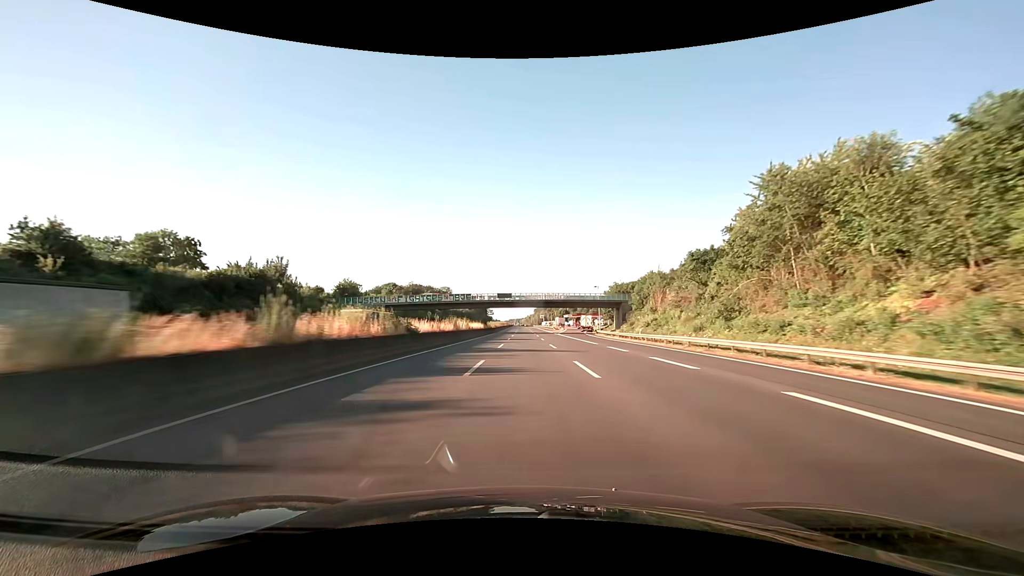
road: motorway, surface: asphalt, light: Day
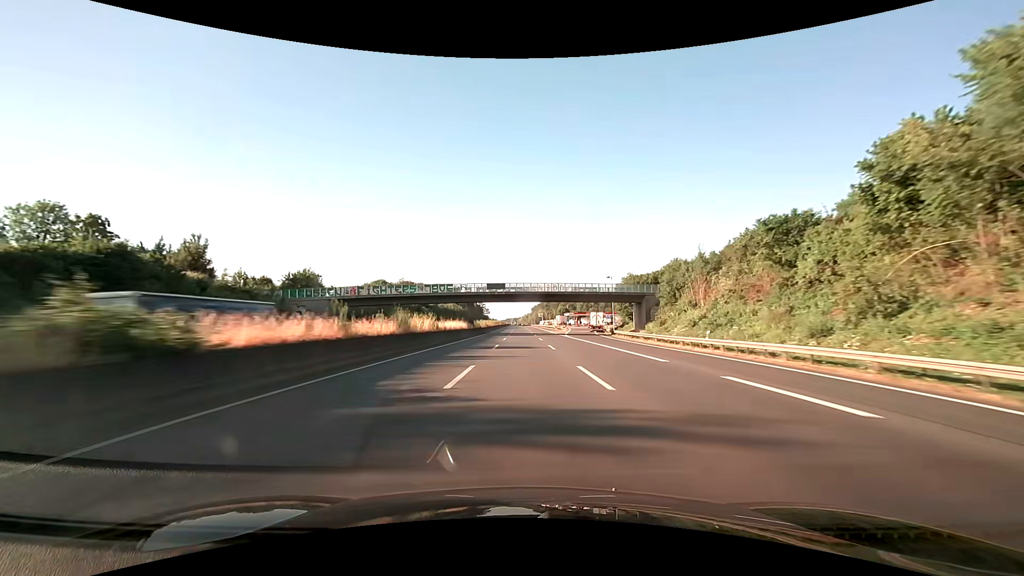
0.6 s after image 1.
(0.0, +20.6) m; 0°
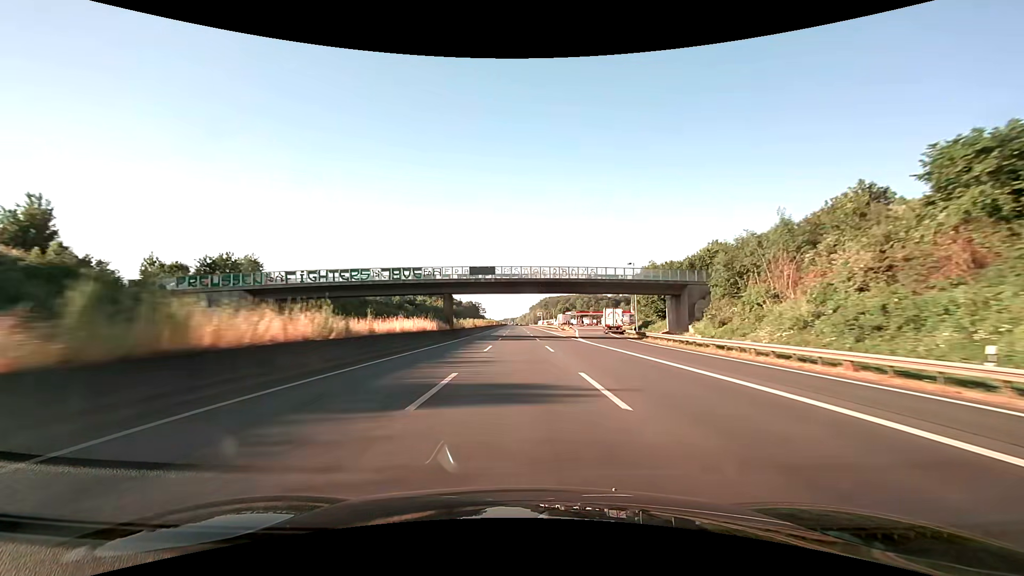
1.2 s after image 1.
(+0.1, +20.6) m; 0°
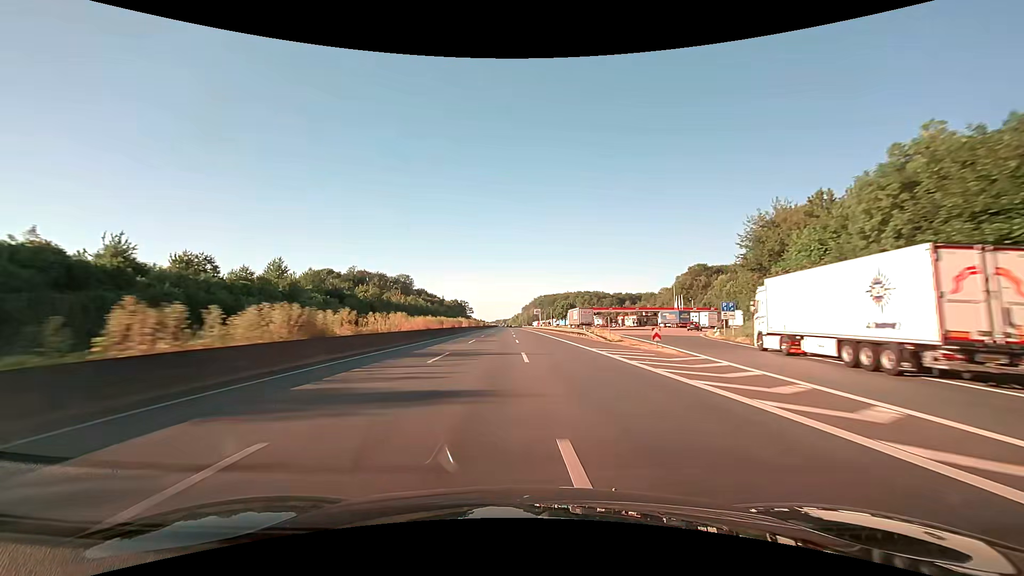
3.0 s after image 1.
(+0.4, +62.0) m; +1°
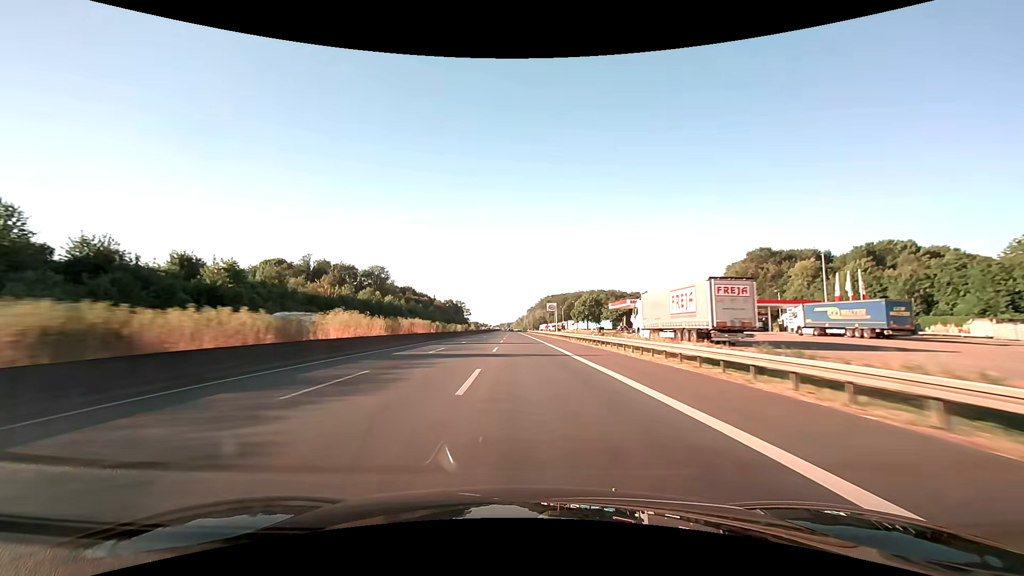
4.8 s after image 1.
(+0.2, +61.9) m; 0°
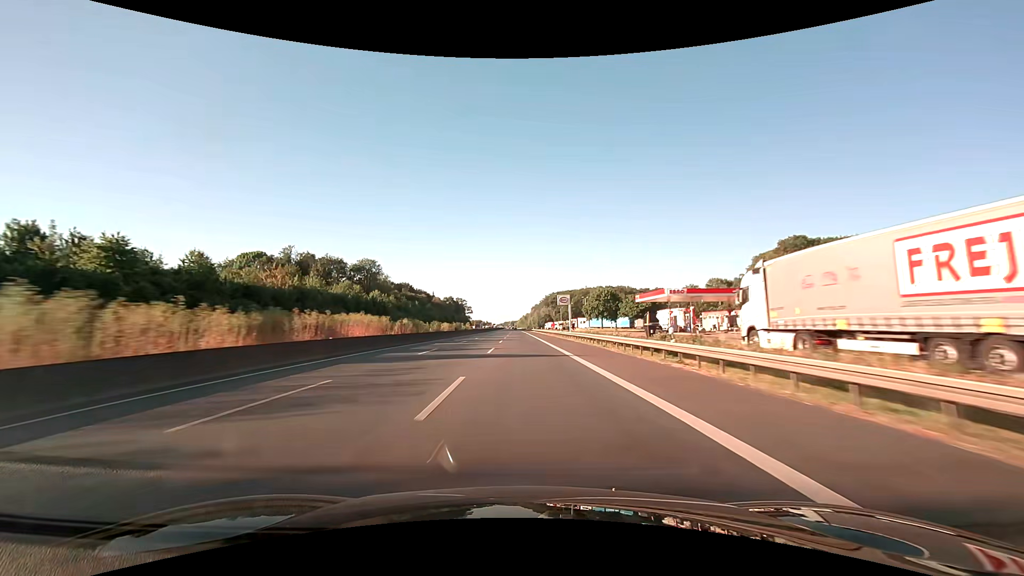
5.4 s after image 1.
(-0.1, +20.6) m; 0°
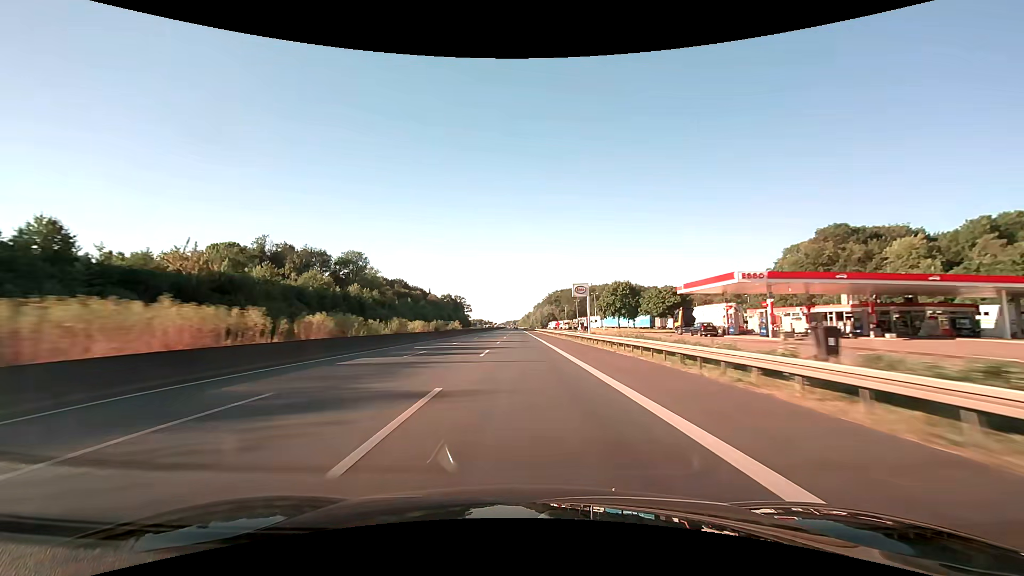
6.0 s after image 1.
(-0.1, +20.6) m; 0°
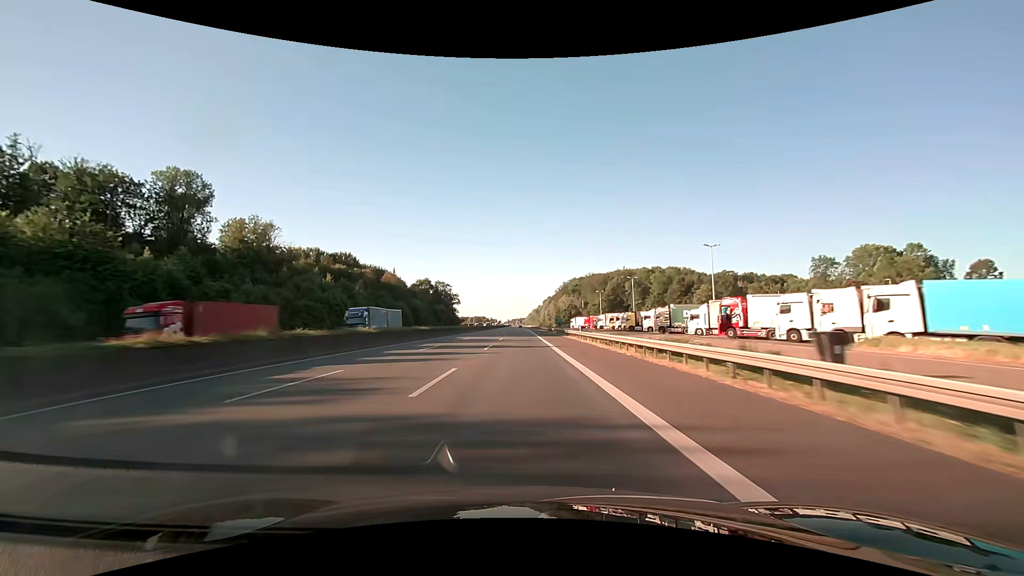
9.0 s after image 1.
(-1.0, +103.2) m; -1°
(0, +10) (0, +20) (0, +30) (0, +40) (0, +50) (0, +60) (0, +70) (0, +80) (0, +90) (0, +100) m
